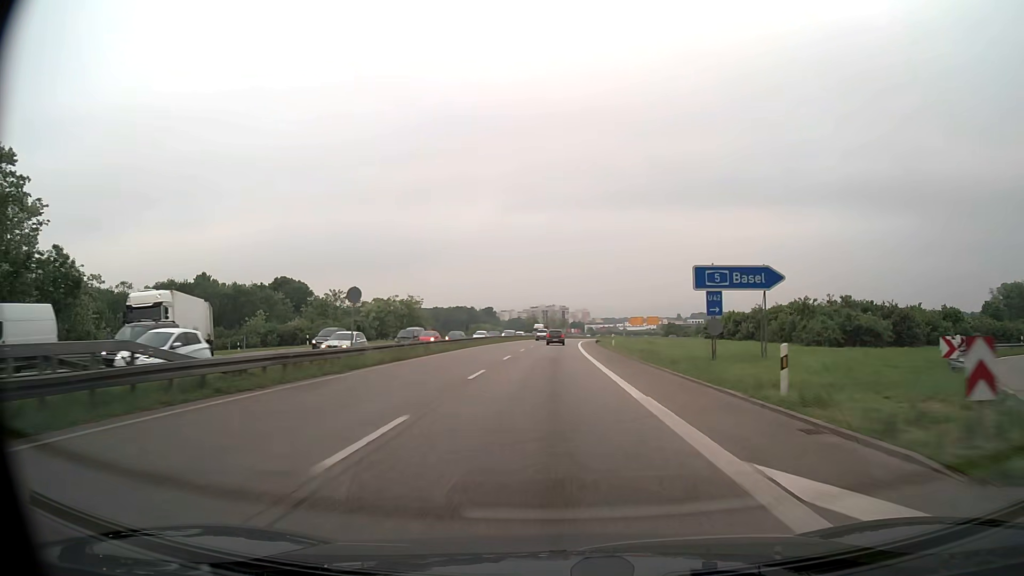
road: trunk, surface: asphalt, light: Day
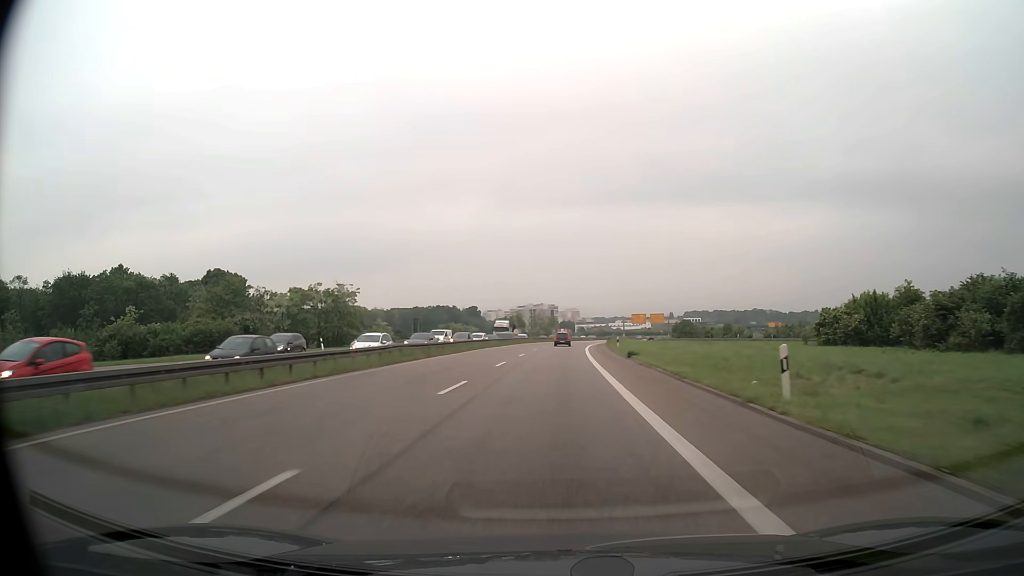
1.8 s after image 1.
(+0.3, +40.2) m; +1°
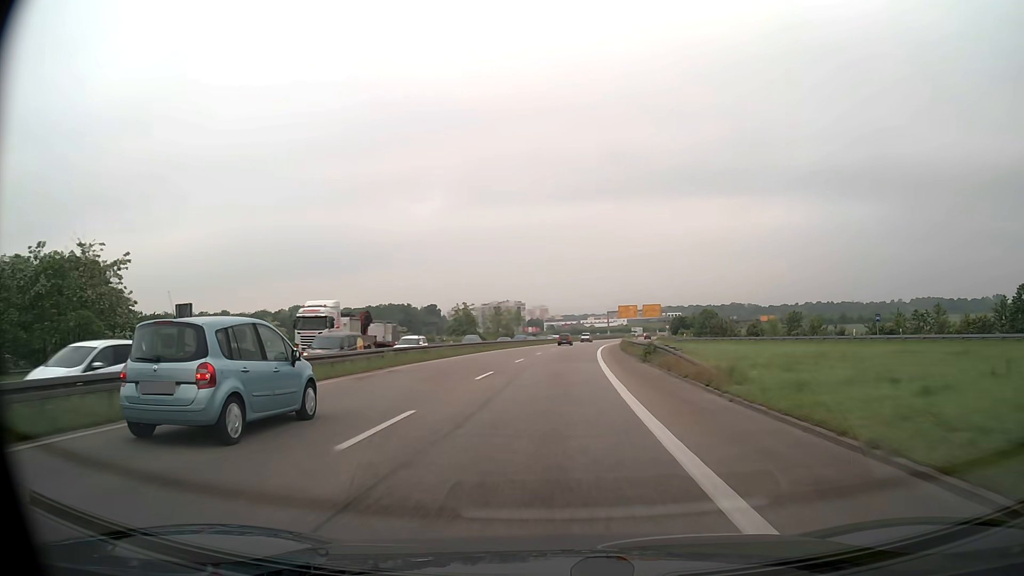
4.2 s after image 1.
(+1.2, +54.4) m; +3°
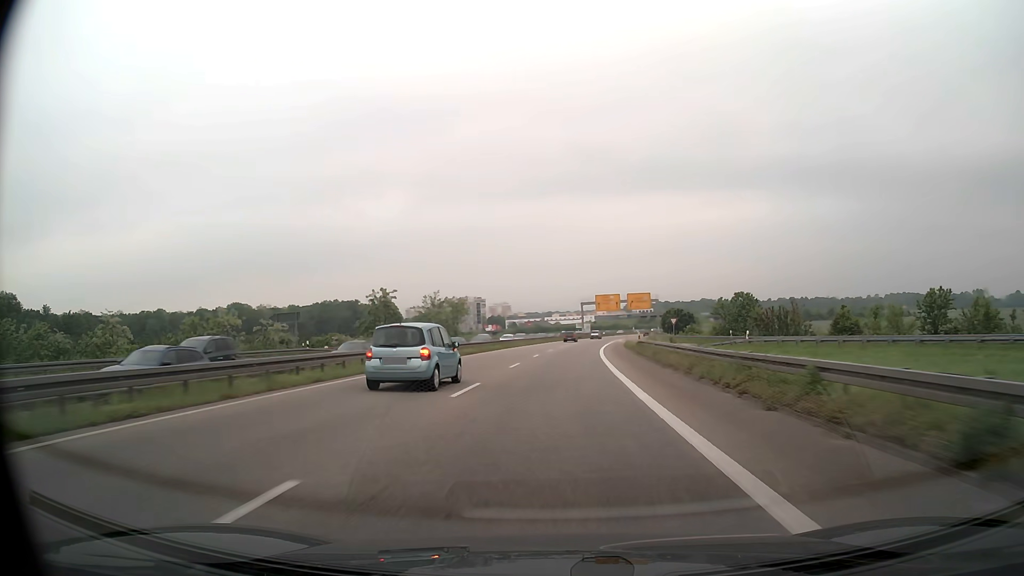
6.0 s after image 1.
(+1.1, +41.5) m; +3°
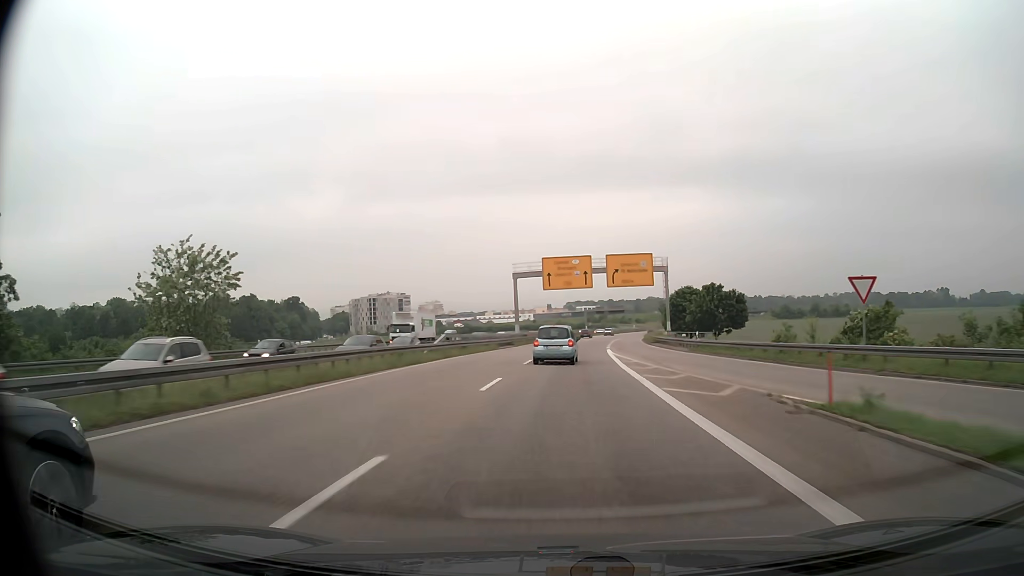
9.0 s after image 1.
(+3.2, +70.5) m; +5°
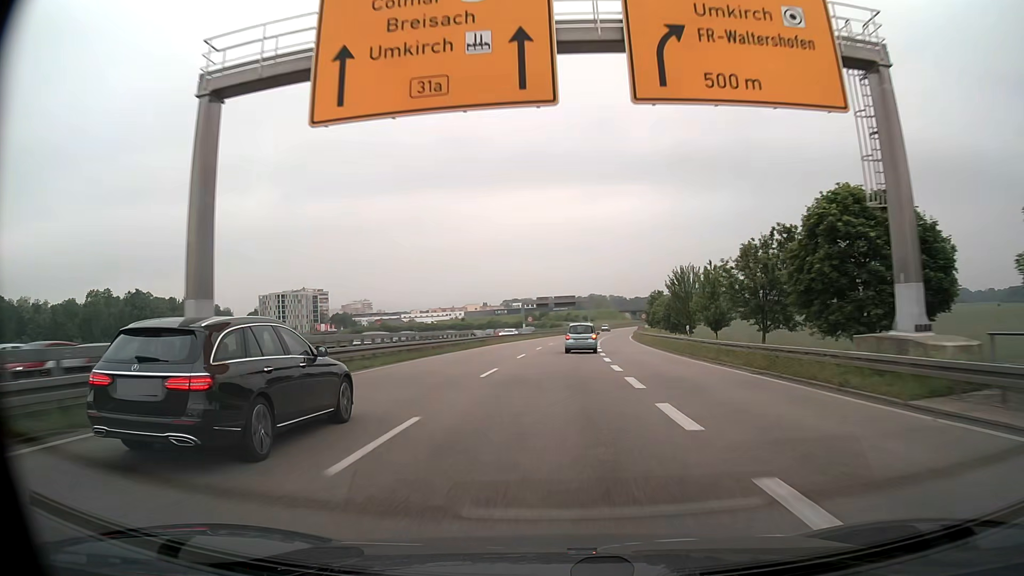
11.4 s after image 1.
(+2.7, +57.0) m; +5°
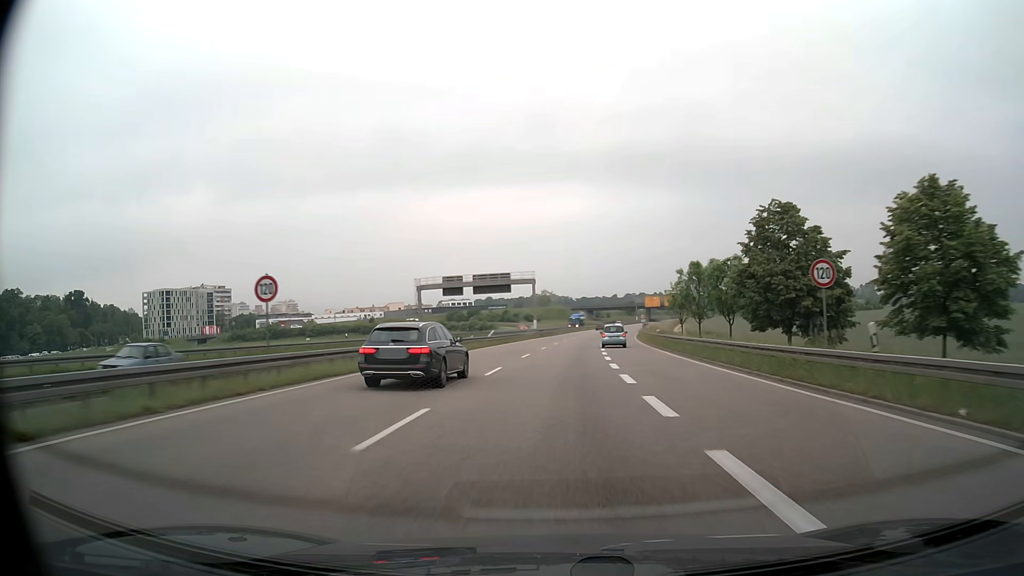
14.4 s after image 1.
(+3.0, +70.7) m; +5°
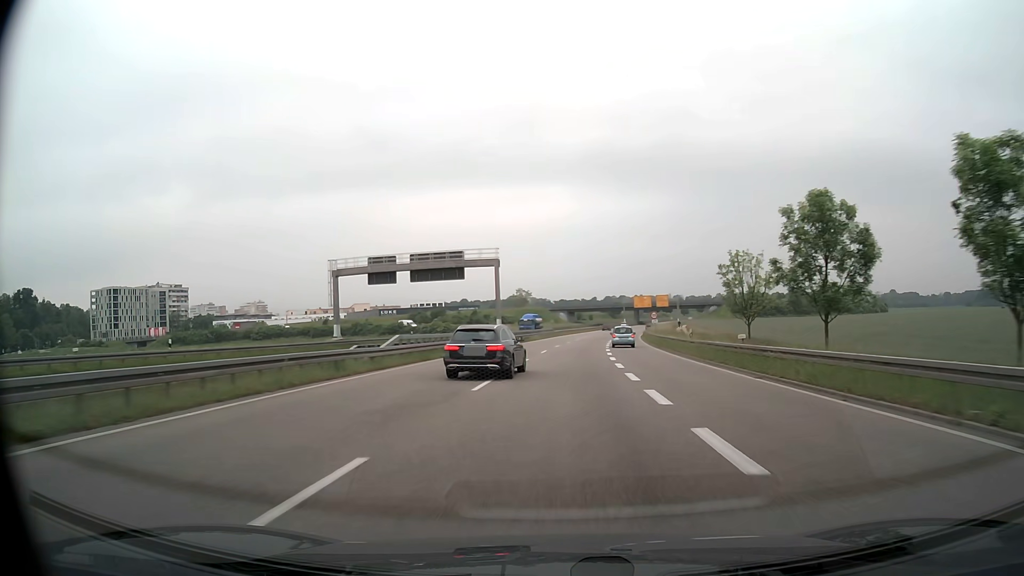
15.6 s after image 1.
(+0.5, +28.2) m; +2°
(0, +10) (0, +20) (+1, +30) (+1, +40) (+2, +50) (+3, +60) (+4, +70) (+5, +80) (+6, +90) (+8, +100) m
